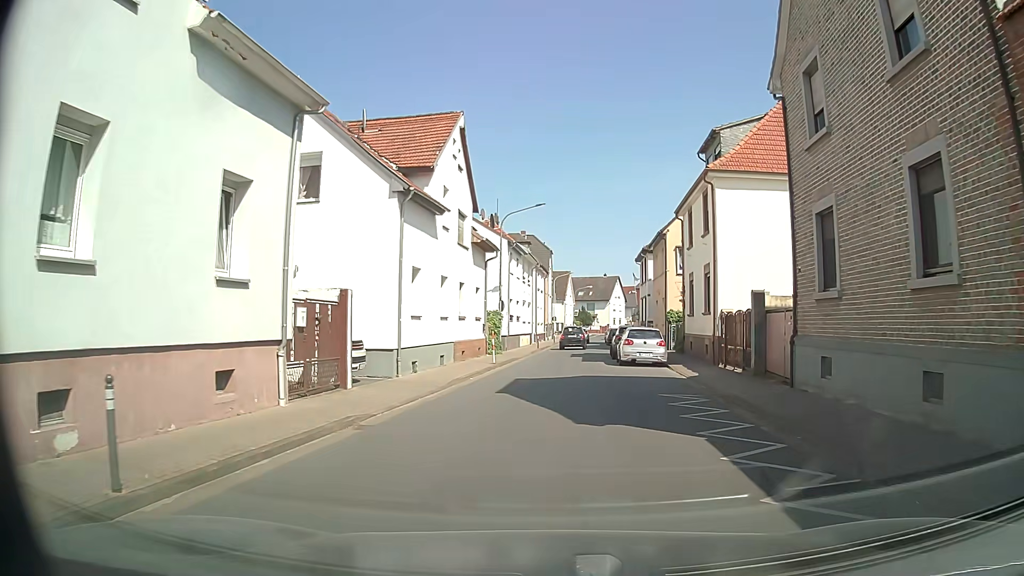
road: tertiary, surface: asphalt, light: Day
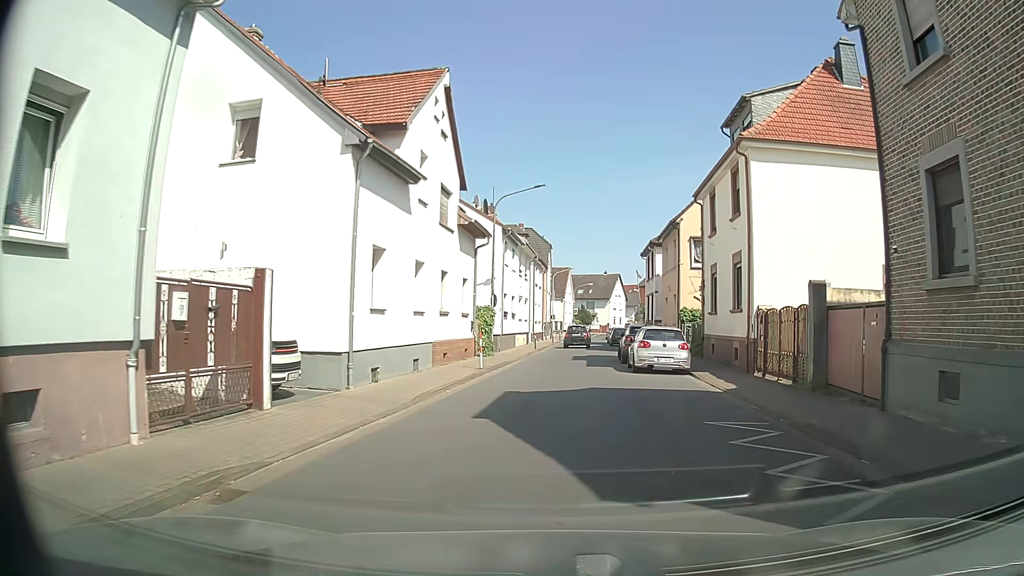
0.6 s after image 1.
(+0.1, +4.3) m; +1°
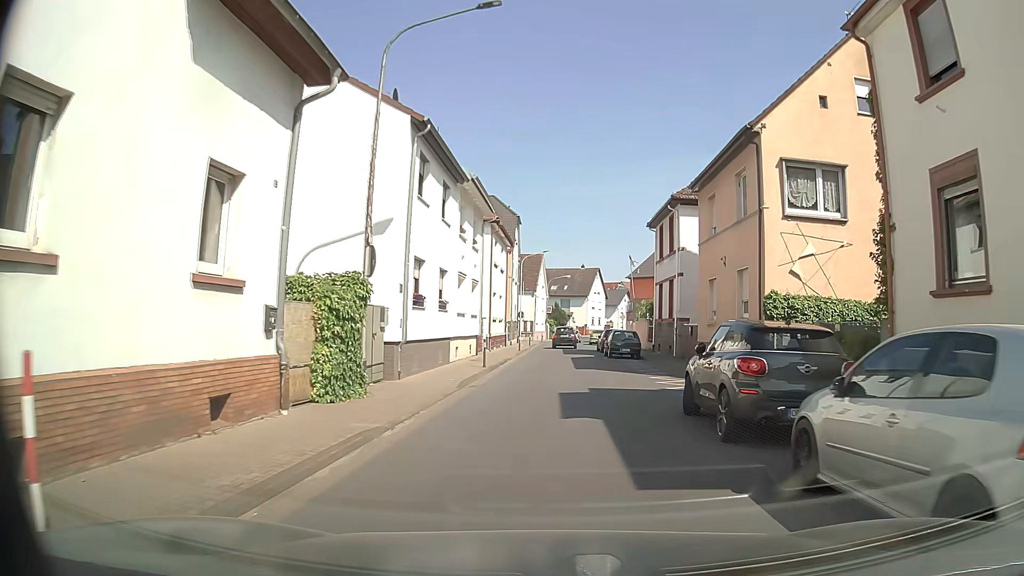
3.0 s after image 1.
(+0.3, +17.9) m; +2°
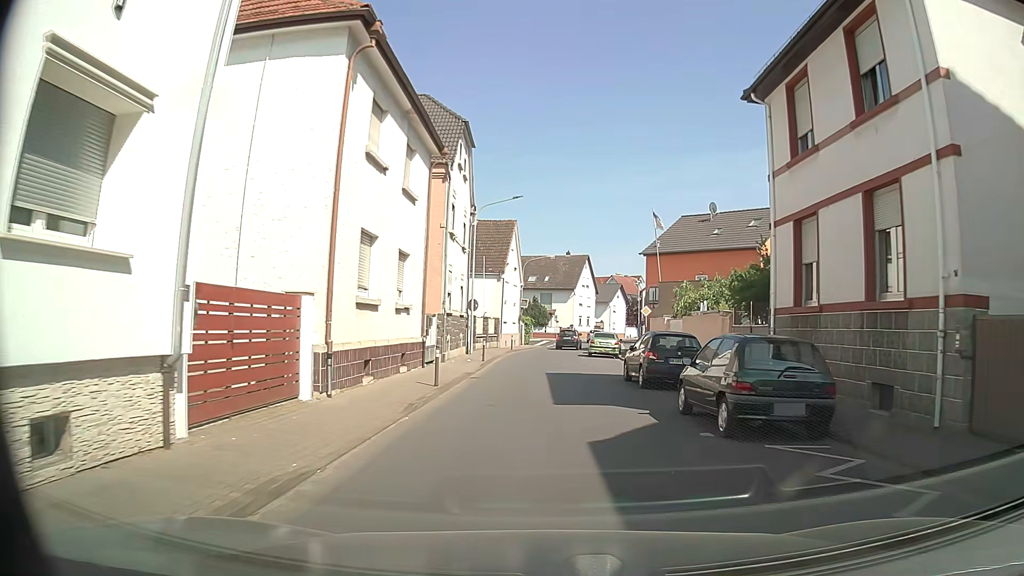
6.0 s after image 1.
(+0.4, +23.7) m; +2°
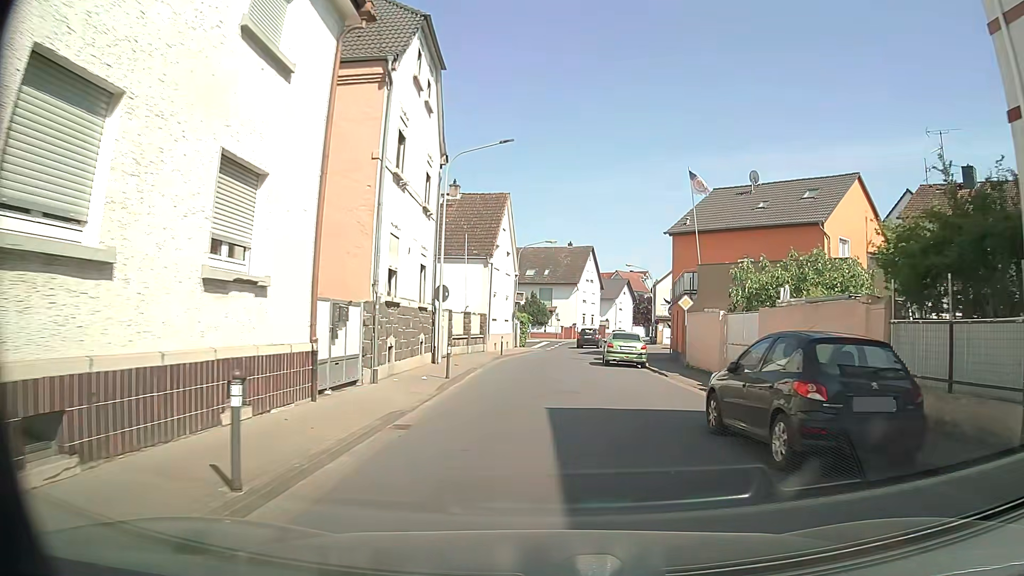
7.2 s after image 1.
(0.0, +9.9) m; -1°
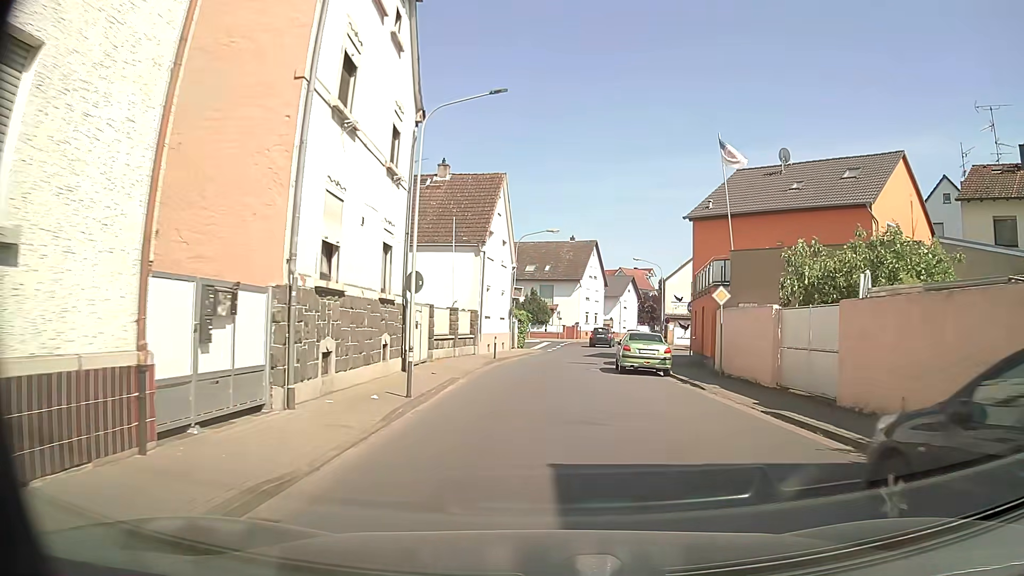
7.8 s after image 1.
(0.0, +5.0) m; -1°
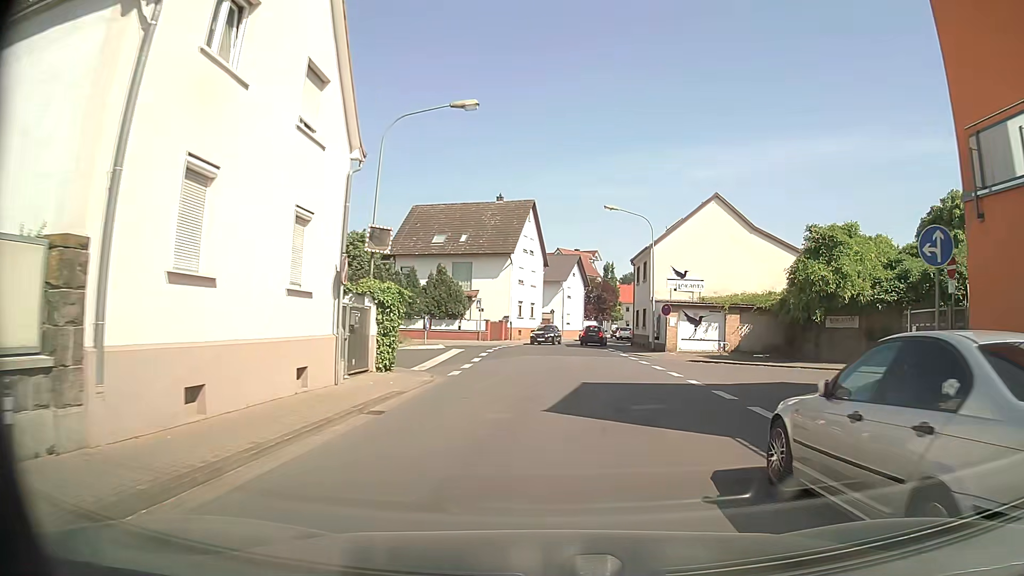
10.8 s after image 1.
(+1.1, +24.6) m; +8°
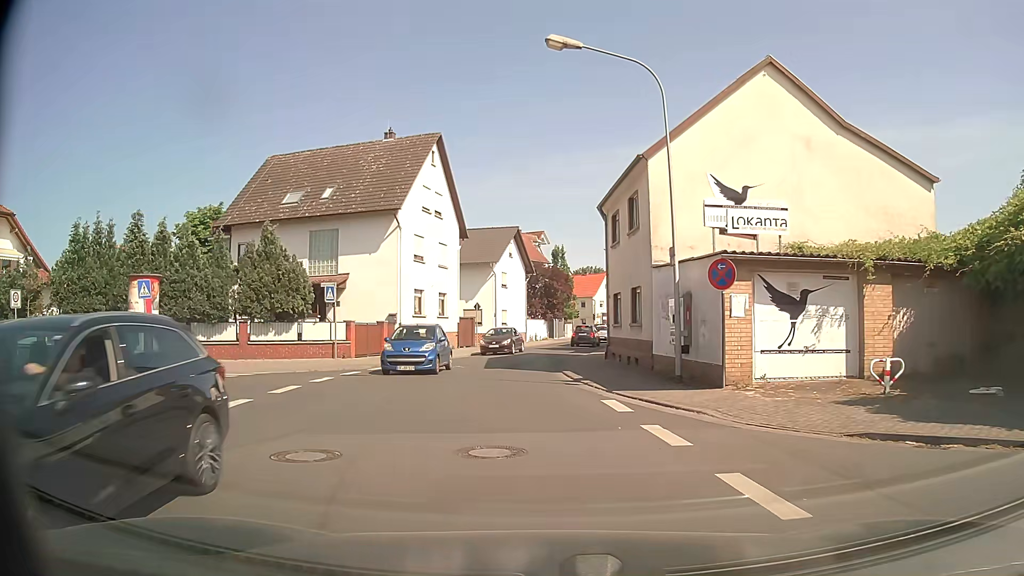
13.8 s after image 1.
(+1.5, +21.1) m; +4°
